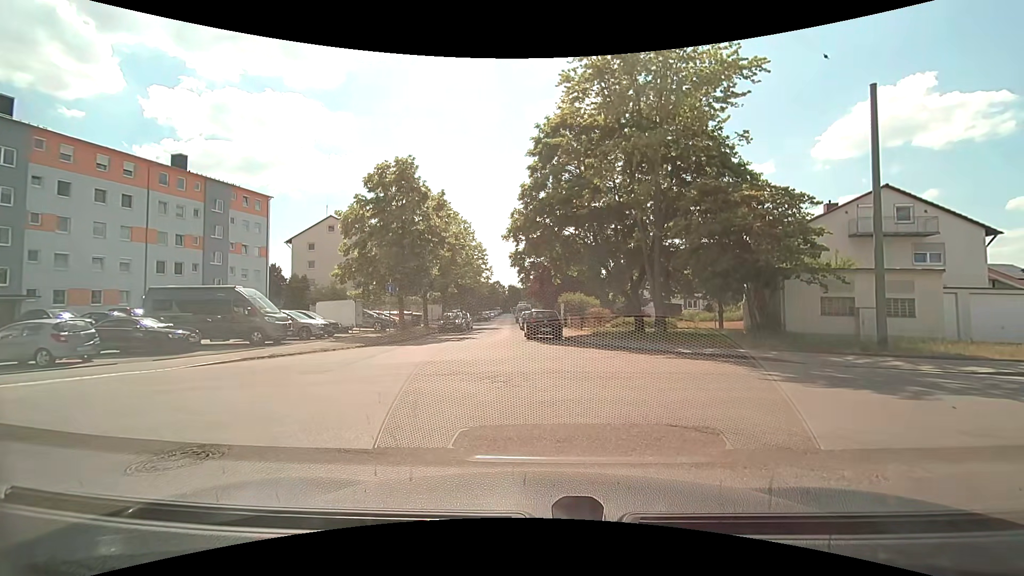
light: Day
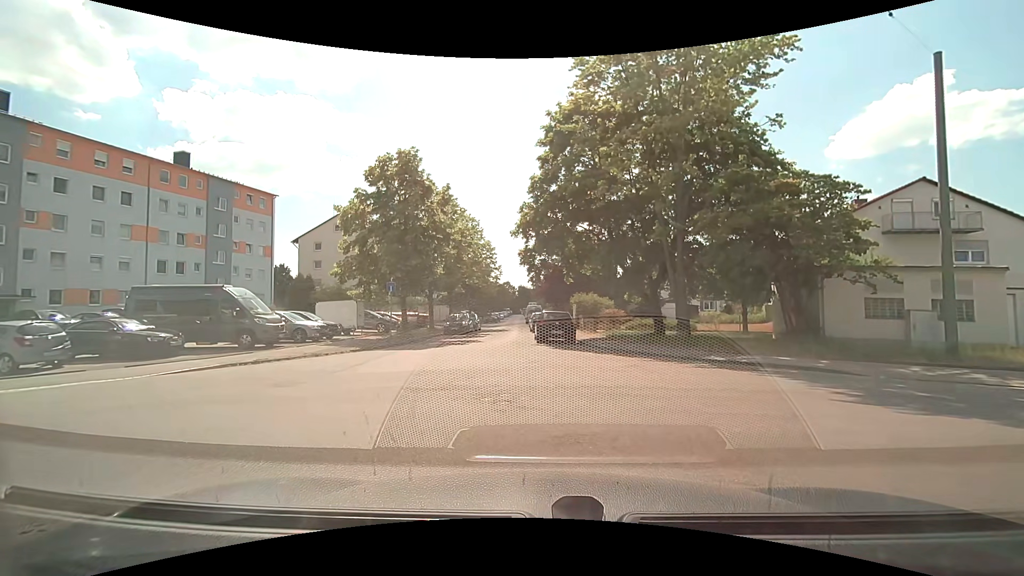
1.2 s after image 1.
(0.0, +1.8) m; -2°
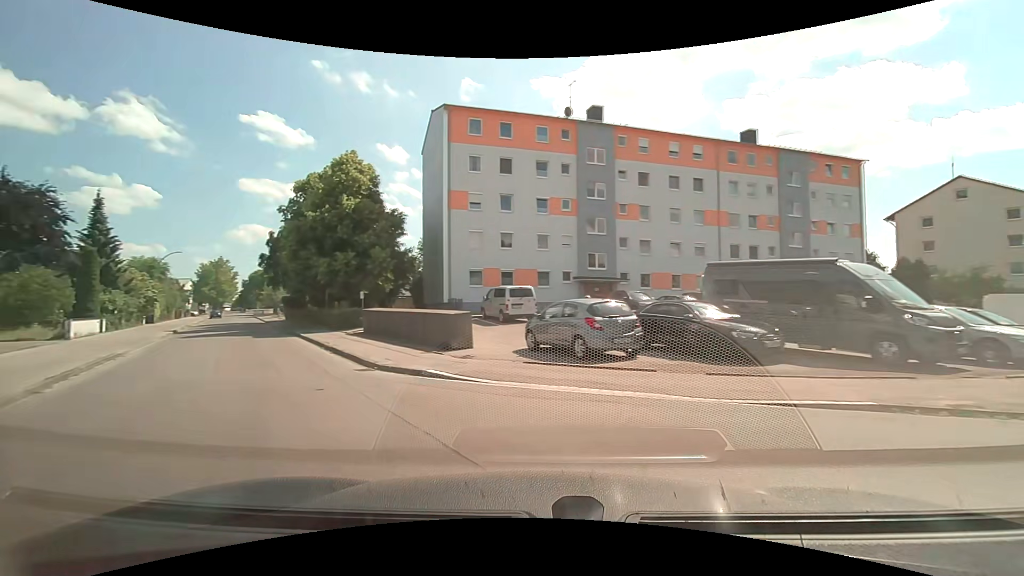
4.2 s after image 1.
(-3.5, +7.7) m; -56°
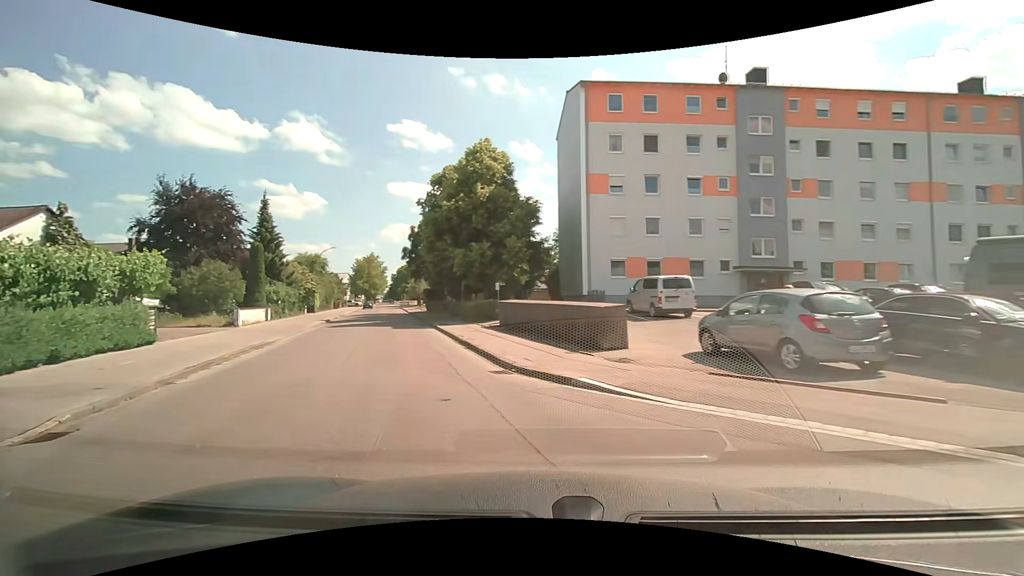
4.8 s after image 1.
(-0.3, +2.6) m; -15°
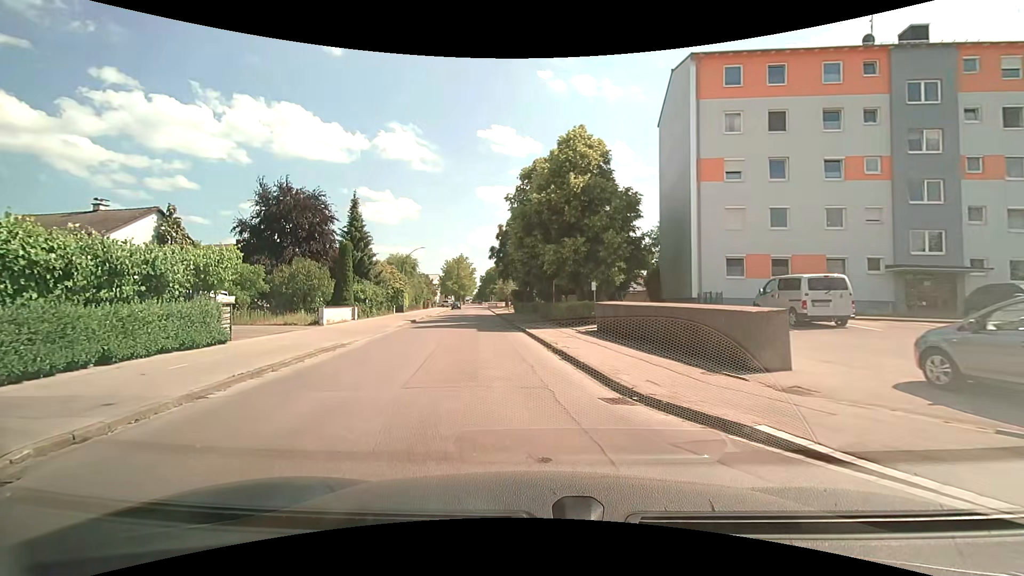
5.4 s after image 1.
(-0.3, +2.9) m; -10°
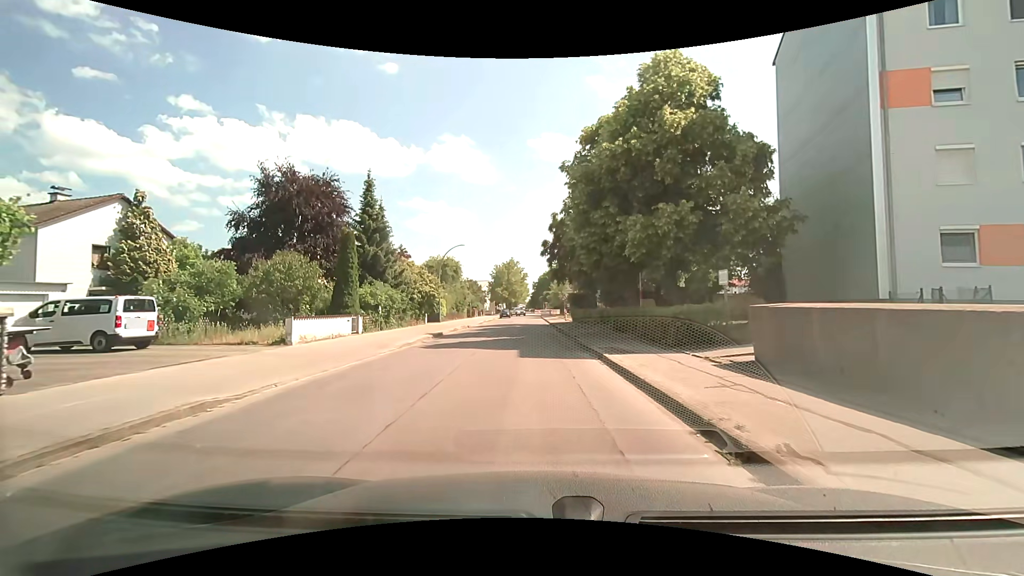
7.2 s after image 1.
(-0.8, +10.3) m; -8°
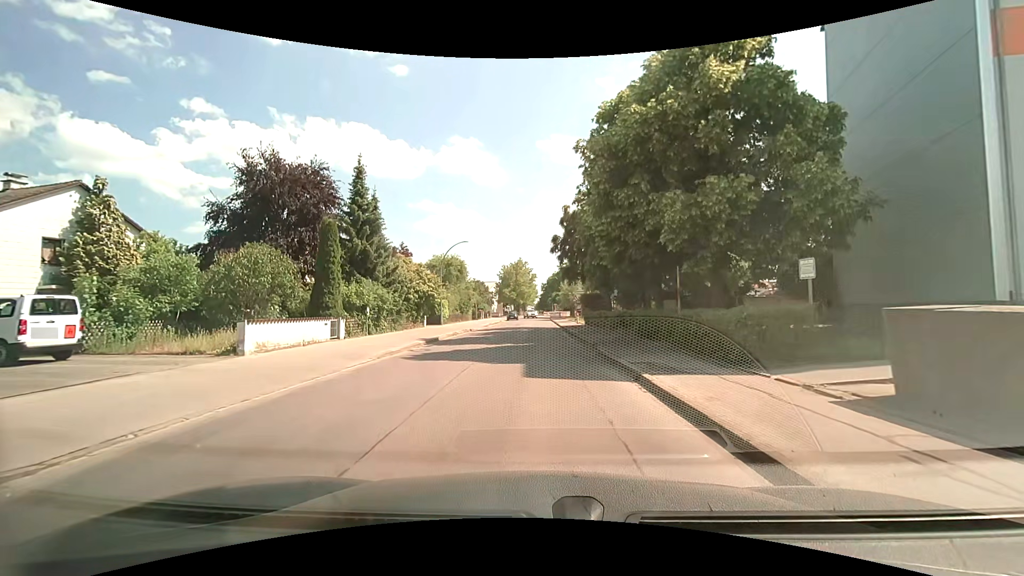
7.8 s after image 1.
(0.0, +3.8) m; -1°
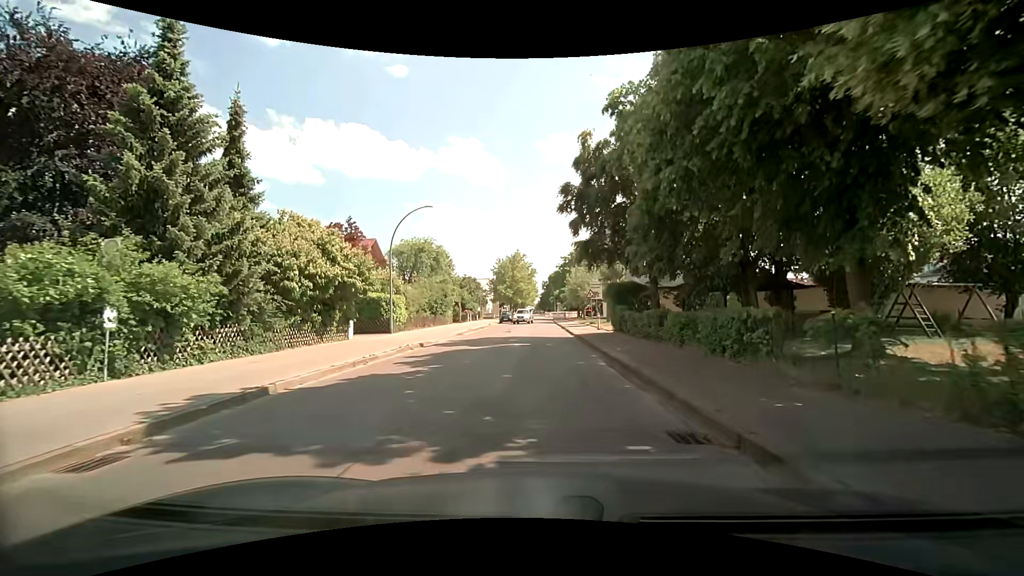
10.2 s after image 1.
(0.0, +16.0) m; 0°
